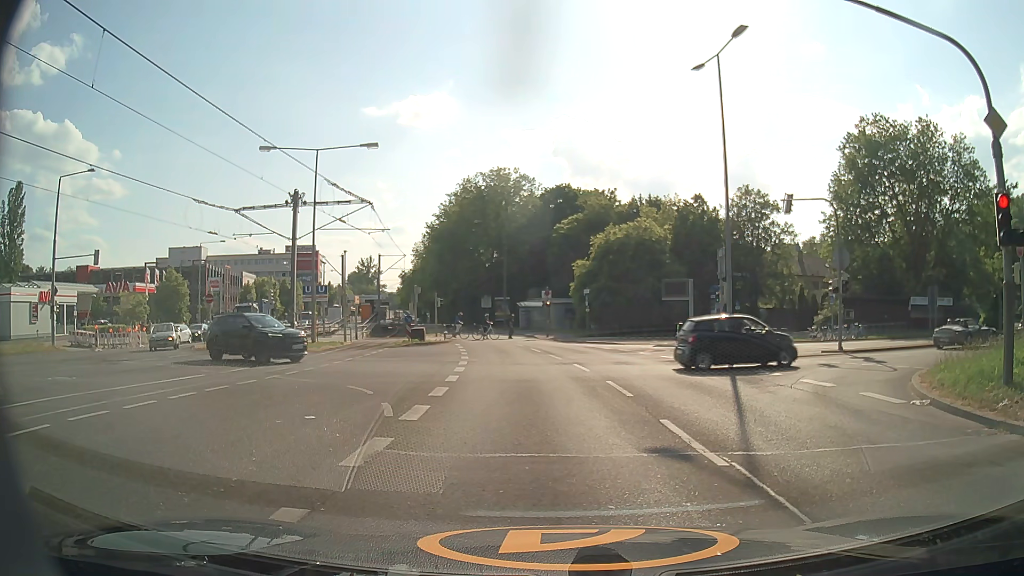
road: secondary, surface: asphalt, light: Day
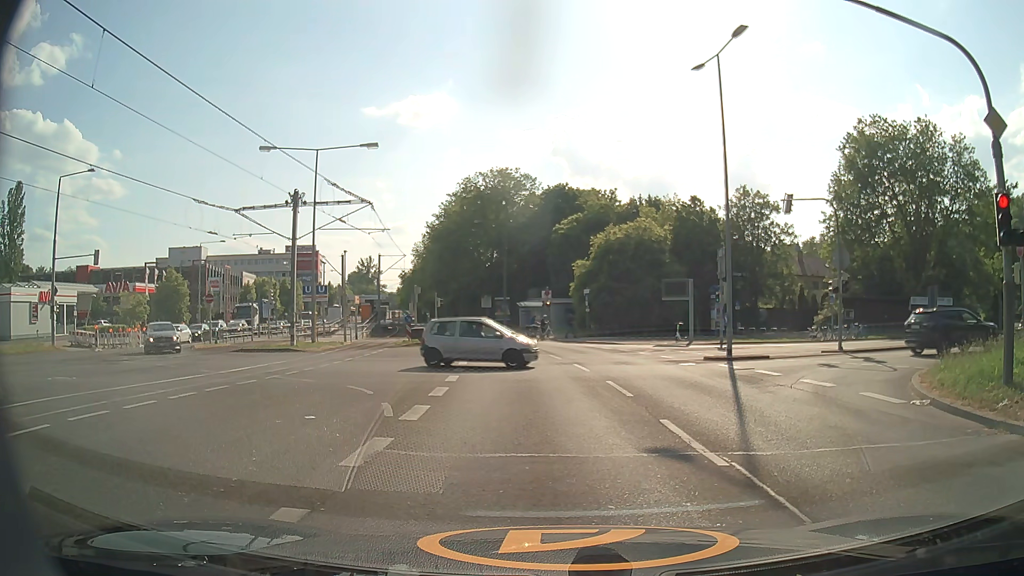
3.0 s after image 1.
(0.0, 0.0) m; 0°
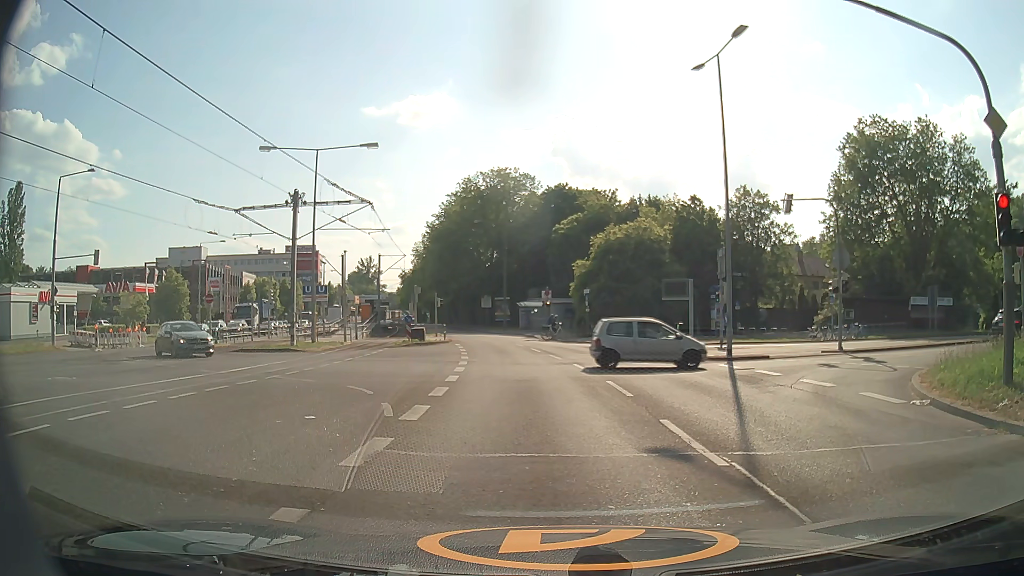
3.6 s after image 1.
(0.0, 0.0) m; 0°
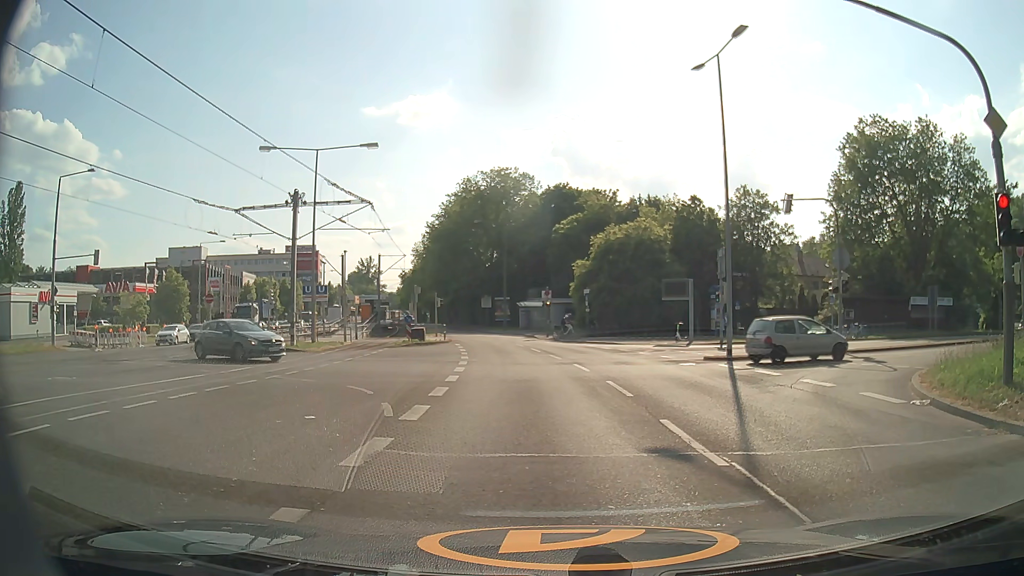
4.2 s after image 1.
(0.0, 0.0) m; 0°
